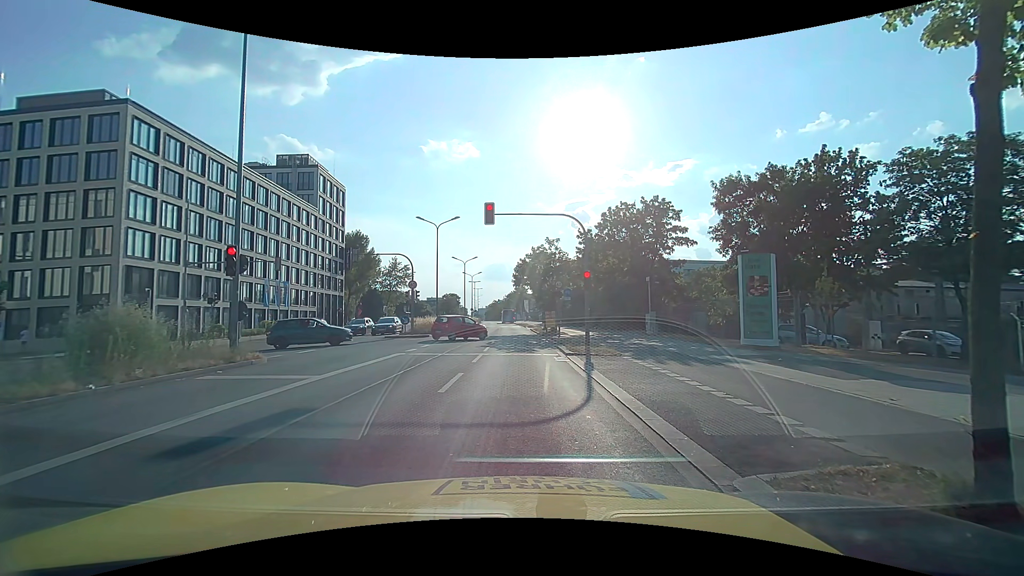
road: primary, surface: asphalt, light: Day
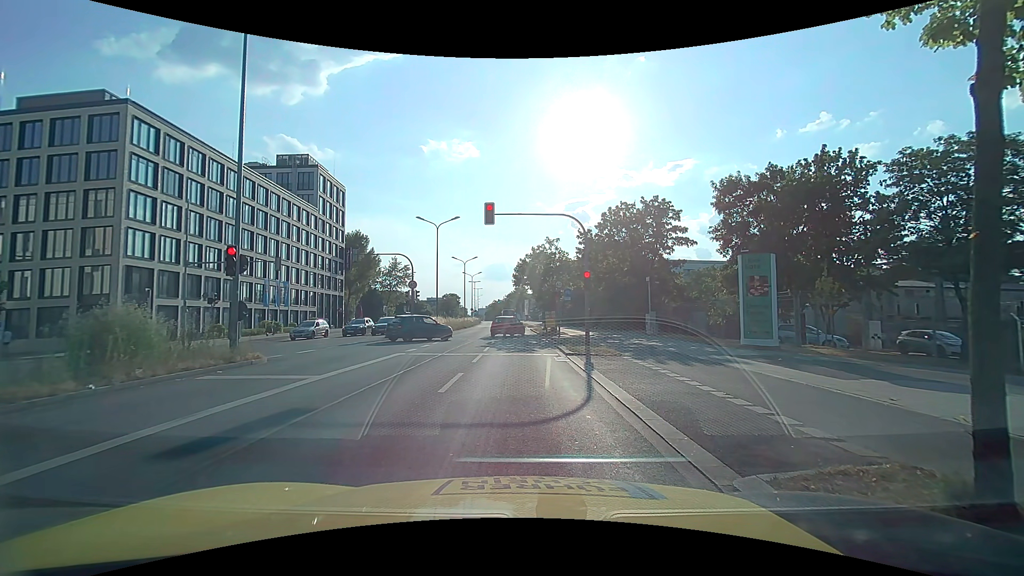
(0.0, 0.0) m; 0°
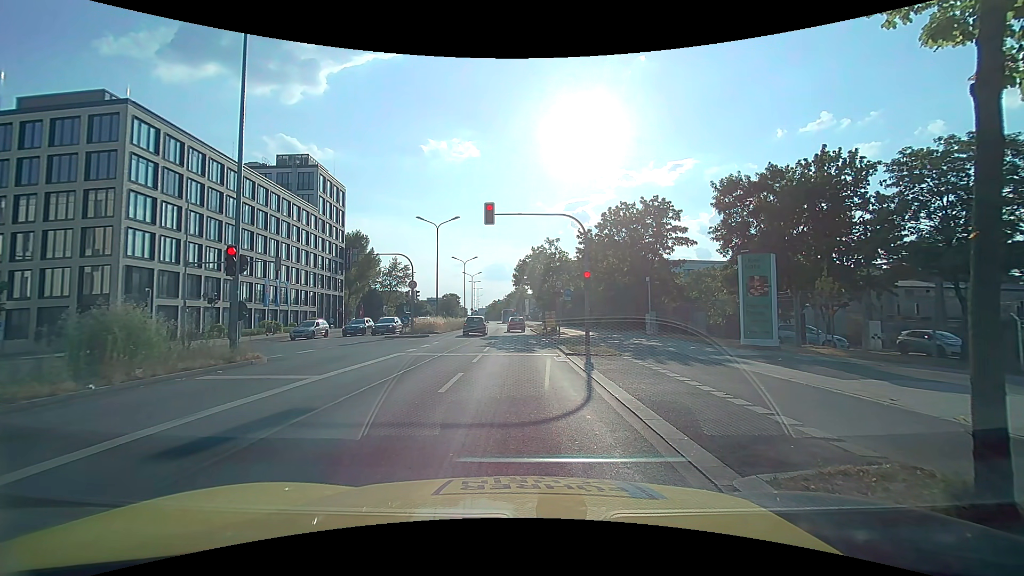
(0.0, 0.0) m; 0°
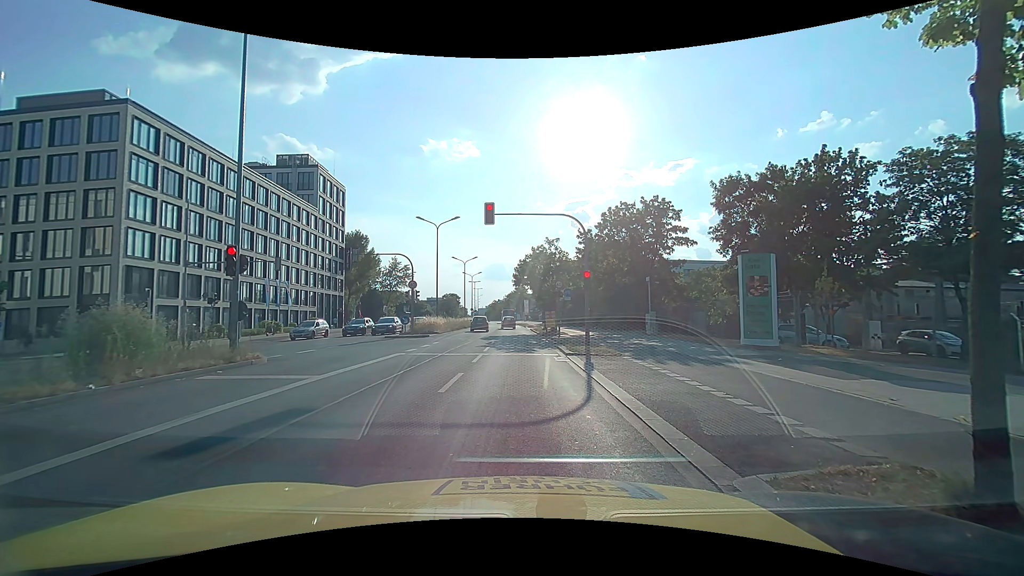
(0.0, 0.0) m; 0°
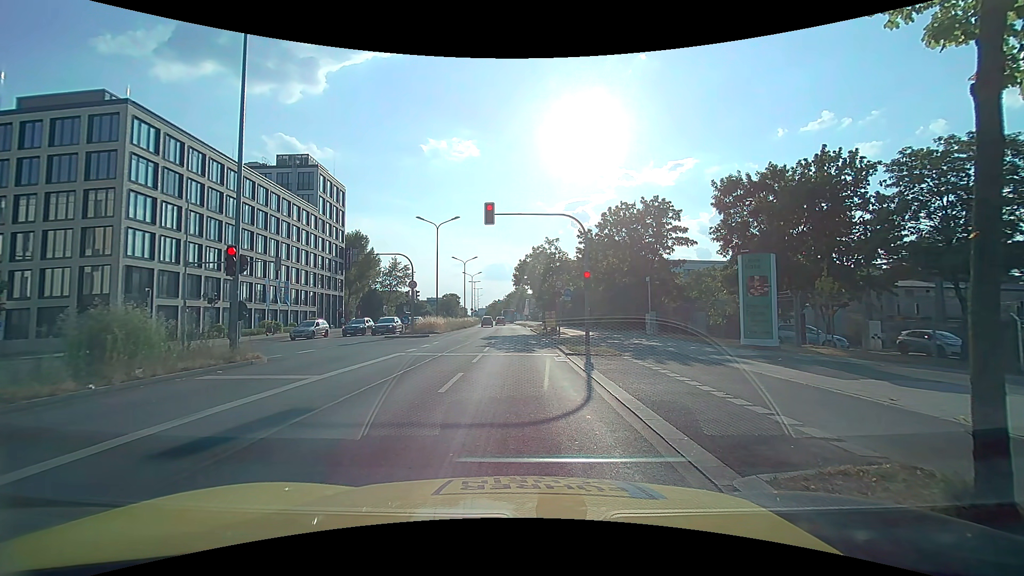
(0.0, 0.0) m; 0°
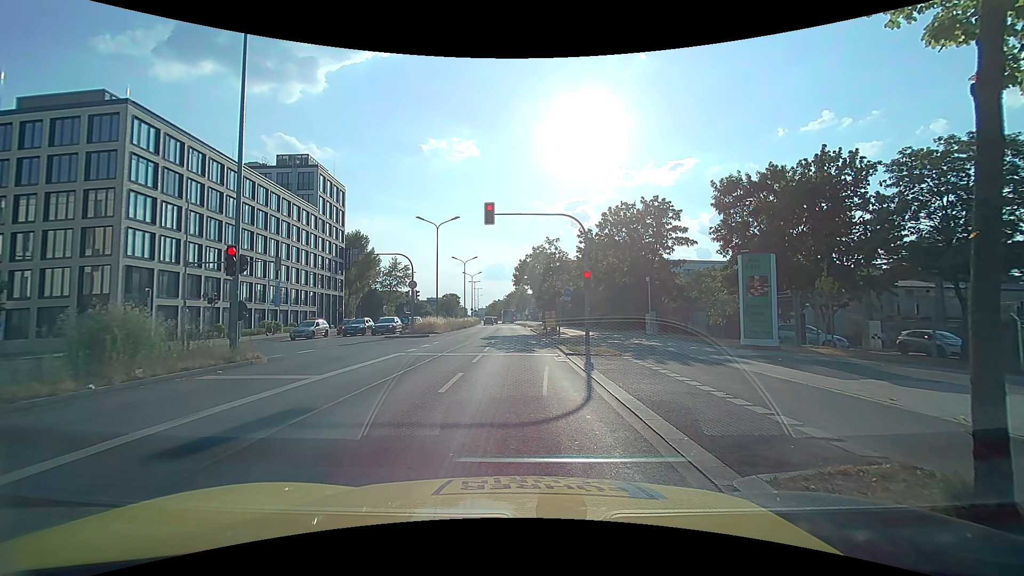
(0.0, 0.0) m; 0°
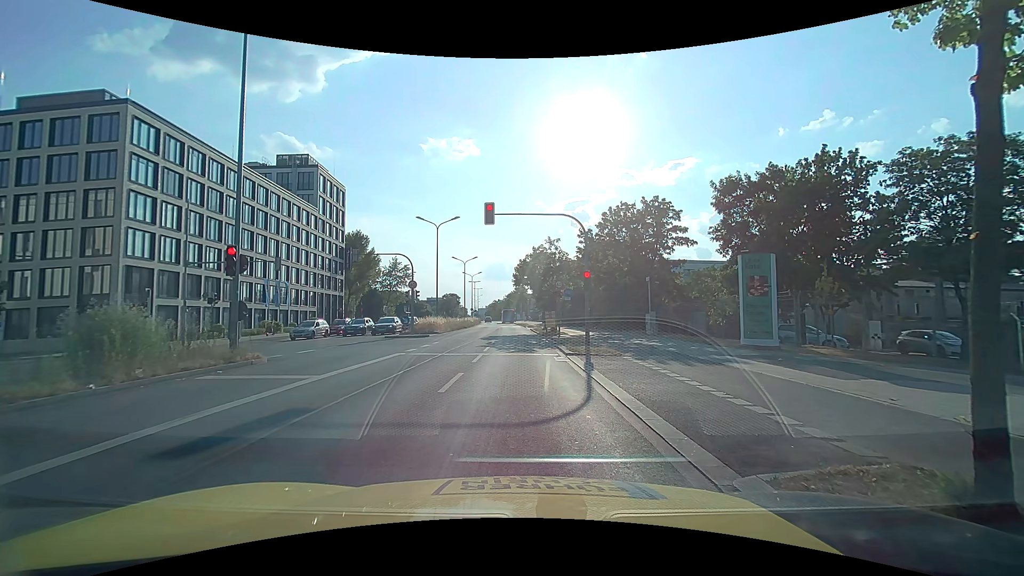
(0.0, 0.0) m; 0°
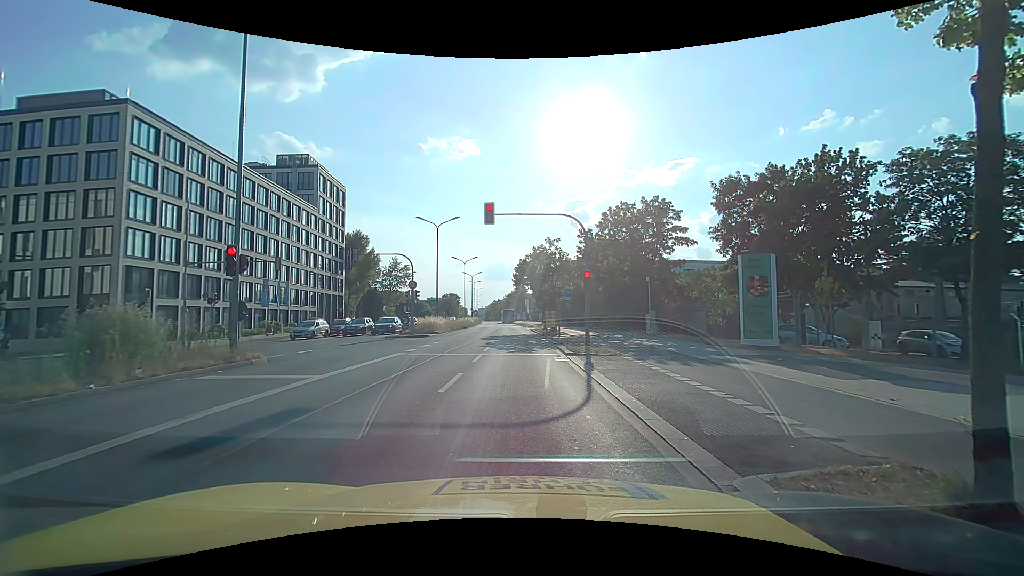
(0.0, 0.0) m; 0°
